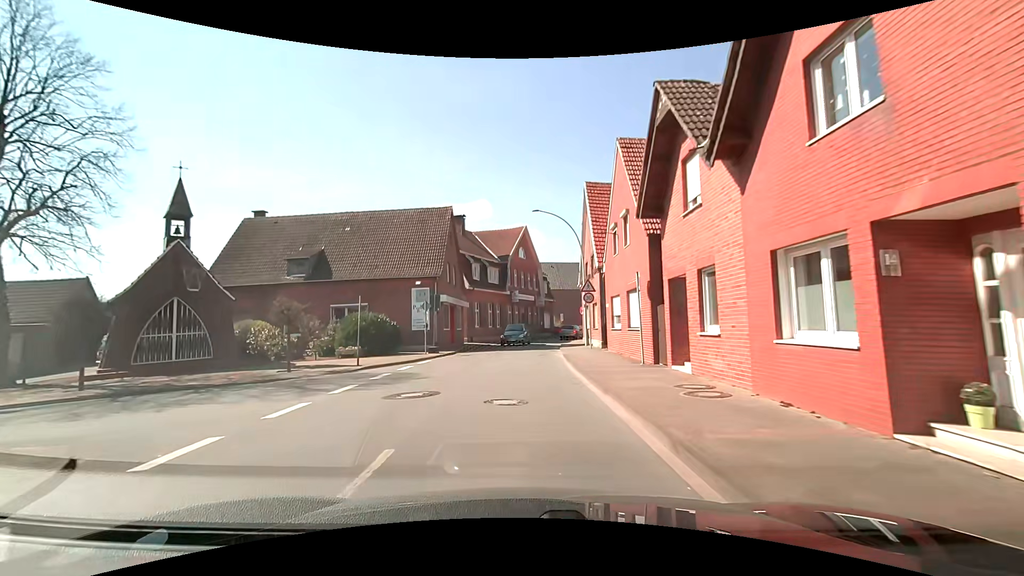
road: secondary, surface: asphalt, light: Day
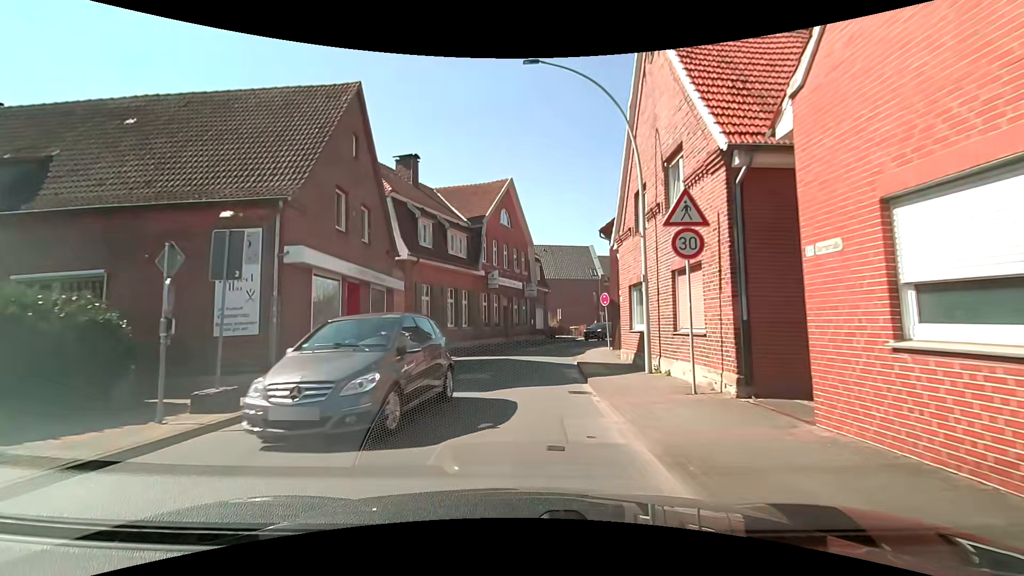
(+0.3, +18.2) m; +1°
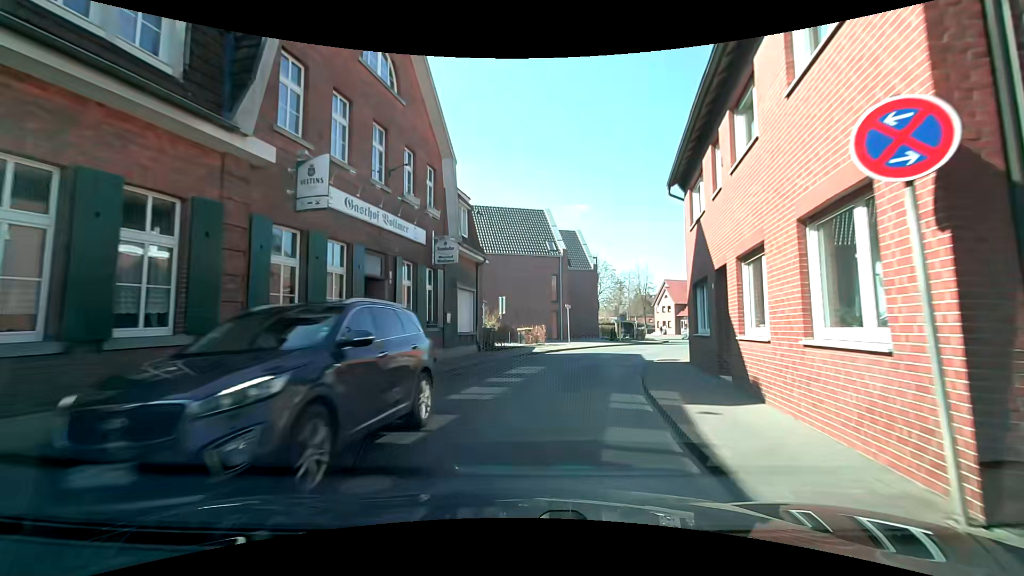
(+1.0, +22.5) m; +8°
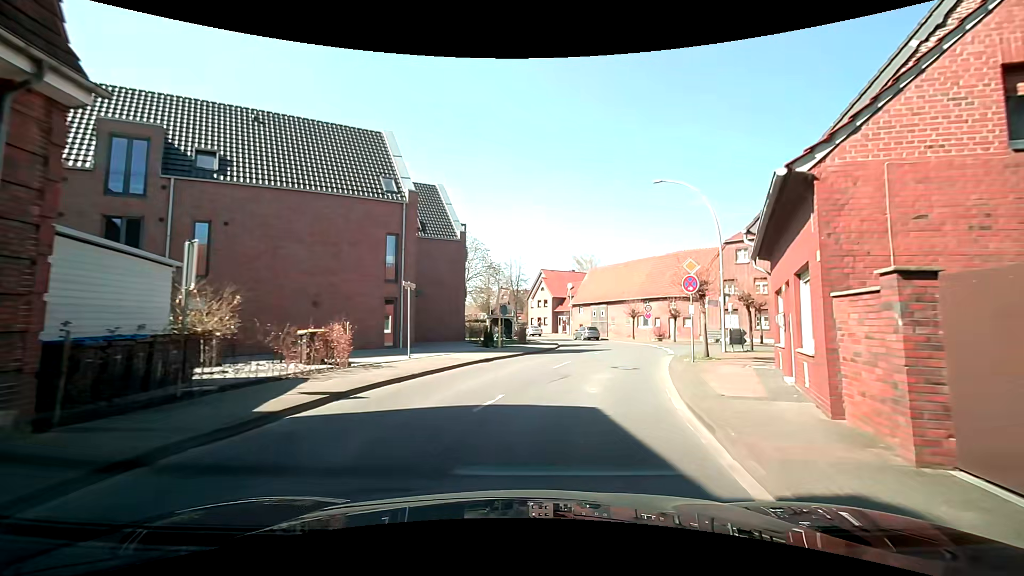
(+2.1, +17.7) m; +16°
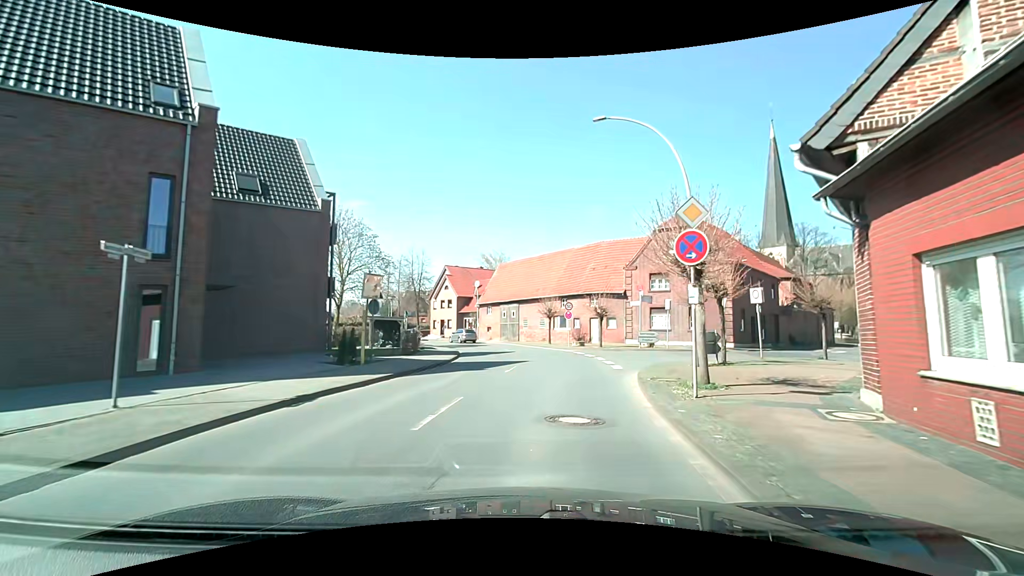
(+0.7, +8.8) m; +10°
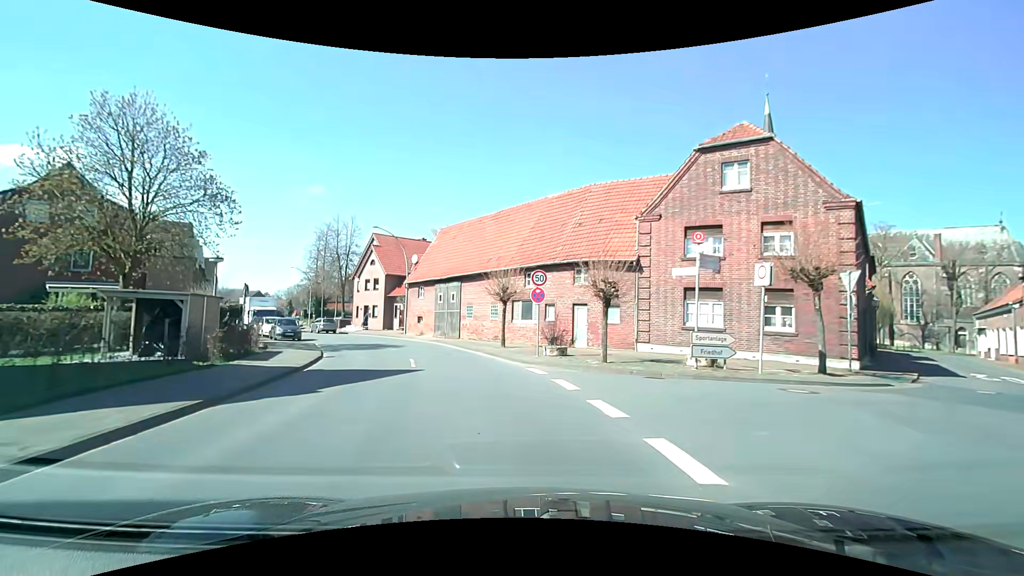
(+1.2, +17.5) m; +5°
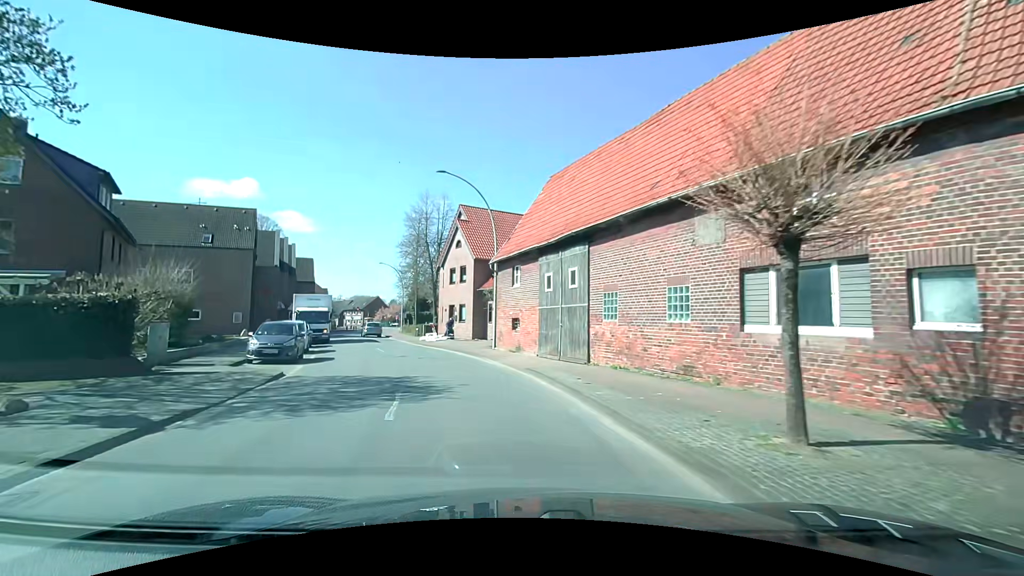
(-2.2, +17.6) m; -14°
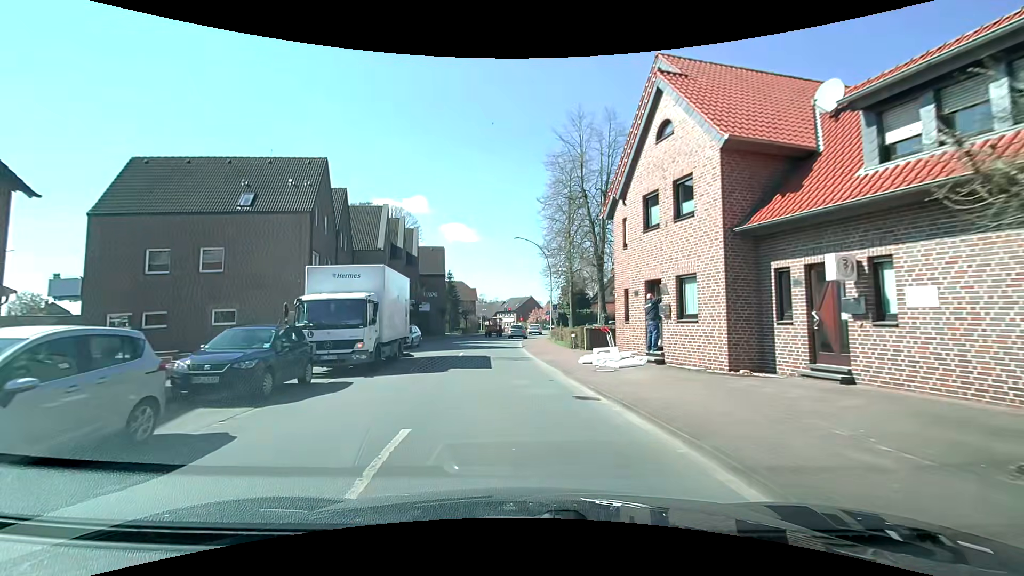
(-4.1, +21.7) m; -18°
